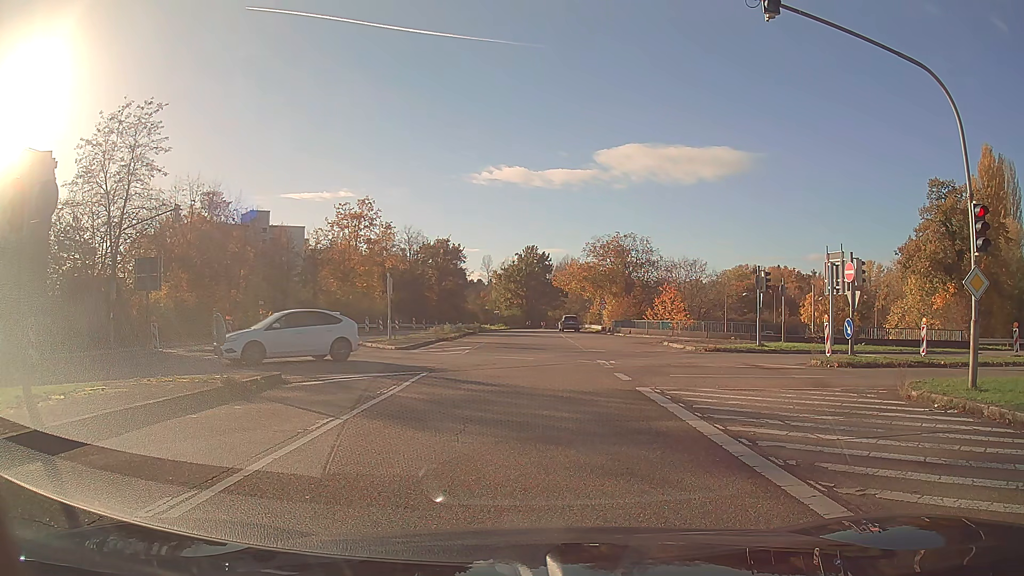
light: Day
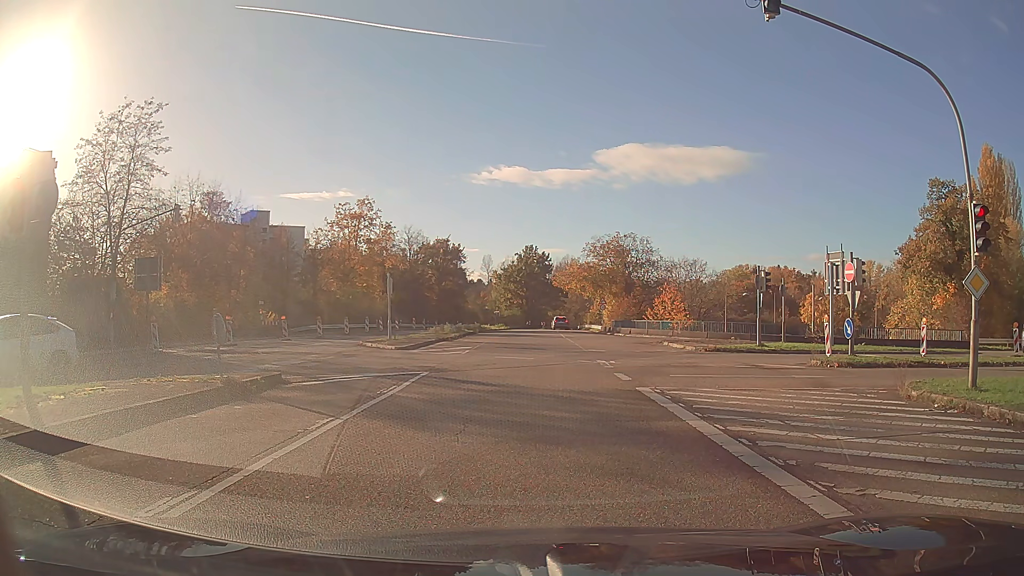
(0.0, 0.0) m; 0°
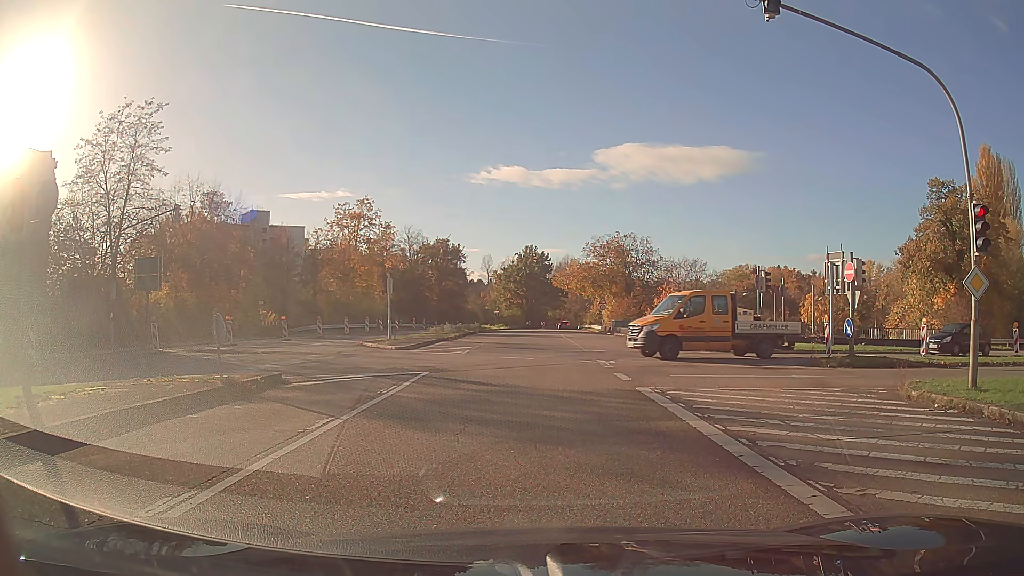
(0.0, 0.0) m; 0°
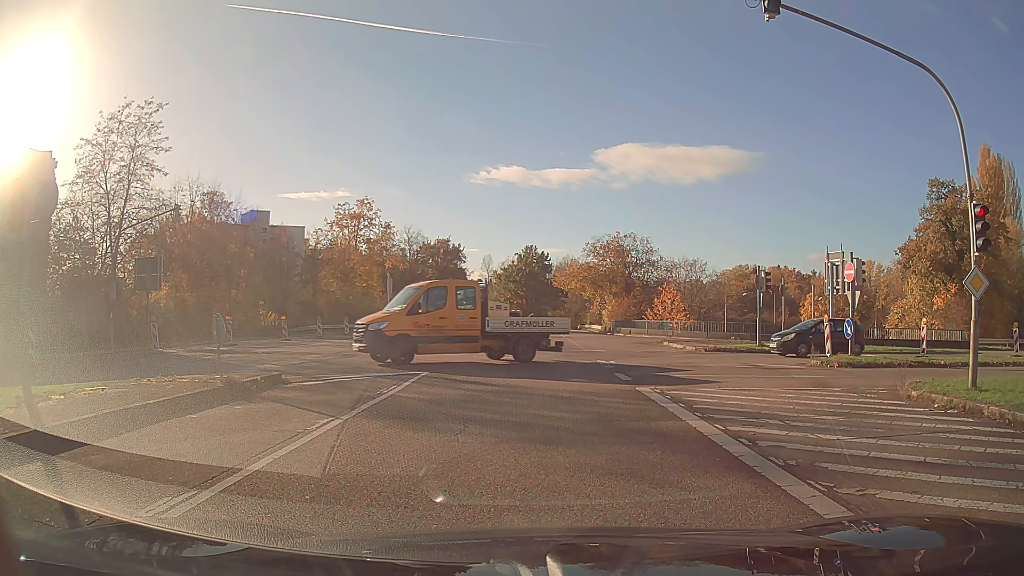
(0.0, 0.0) m; 0°
